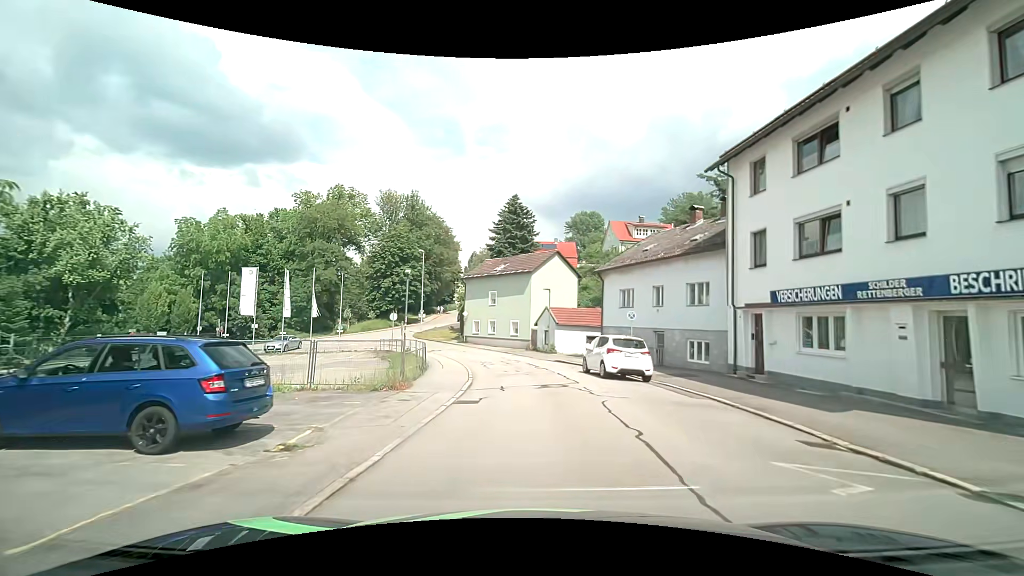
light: Day
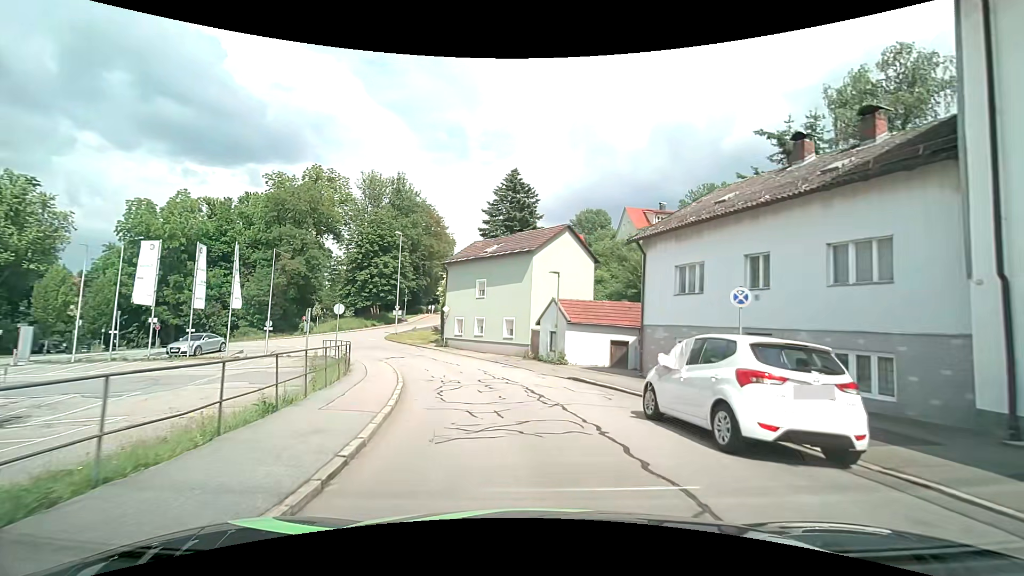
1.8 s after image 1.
(+0.1, +11.3) m; 0°
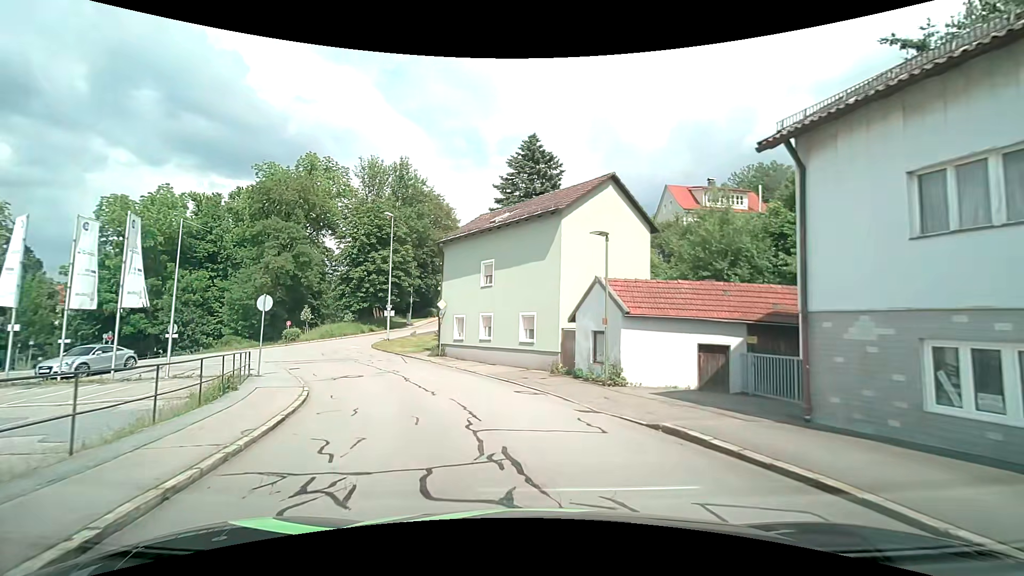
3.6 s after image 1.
(-0.1, +10.3) m; -1°
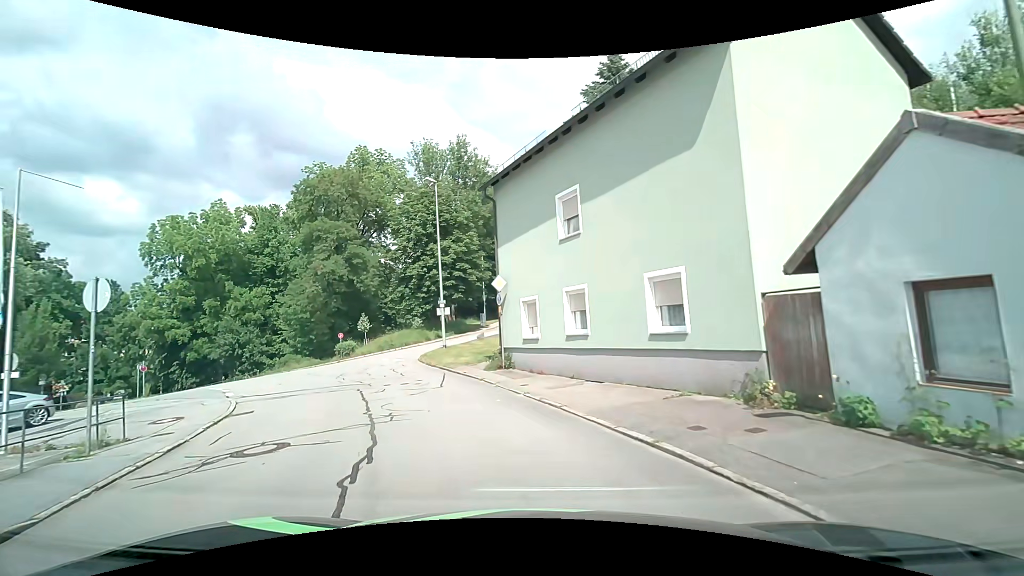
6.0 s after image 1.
(-0.9, +11.1) m; -11°
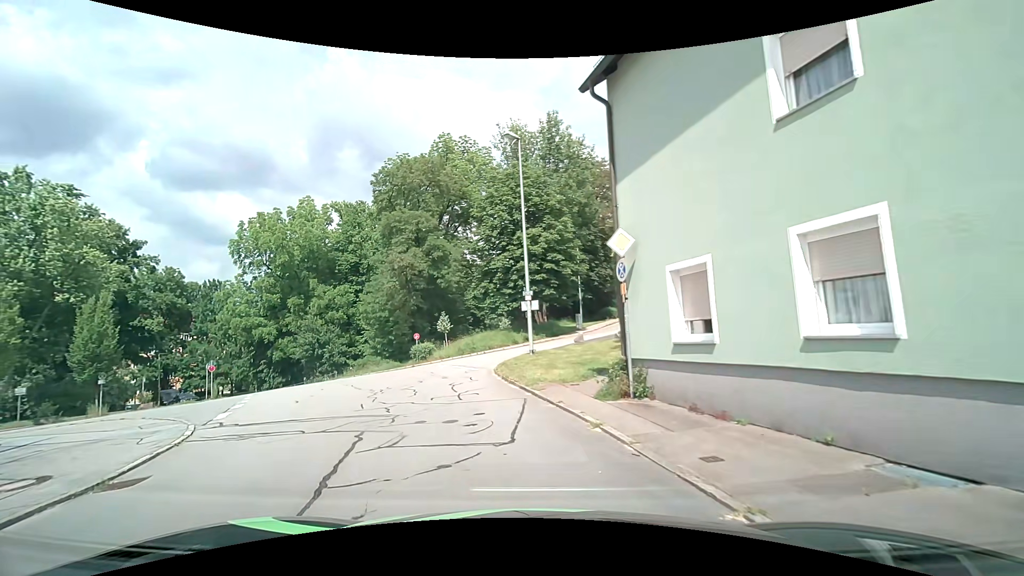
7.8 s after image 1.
(-0.6, +7.3) m; -11°
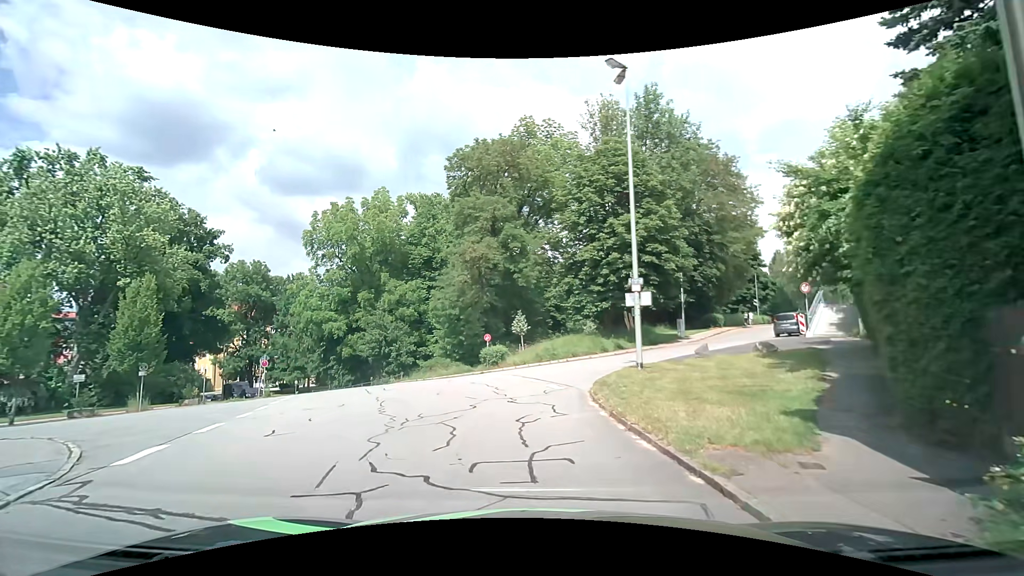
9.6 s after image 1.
(-0.7, +6.2) m; -11°
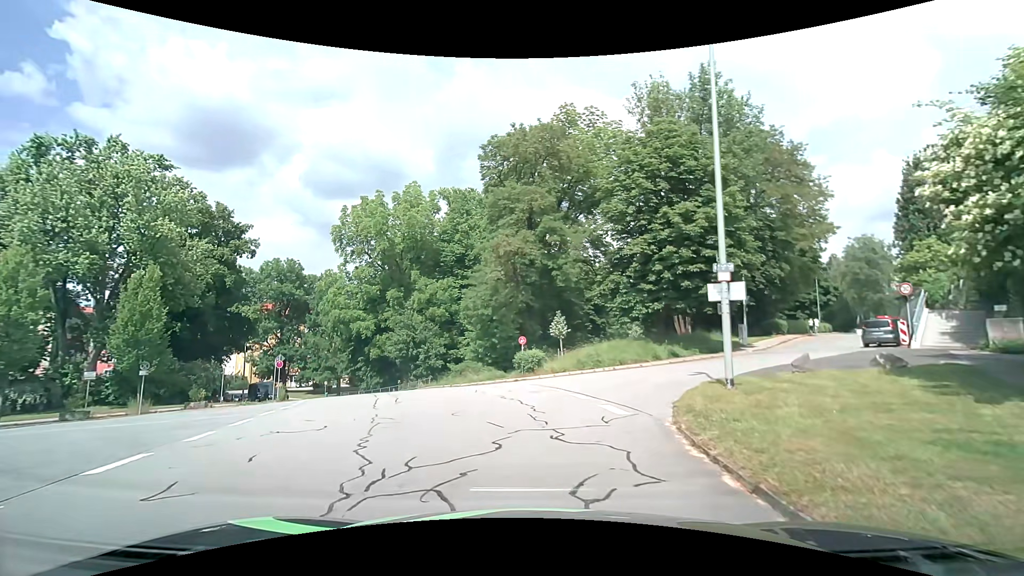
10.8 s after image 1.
(0.0, +3.8) m; -2°
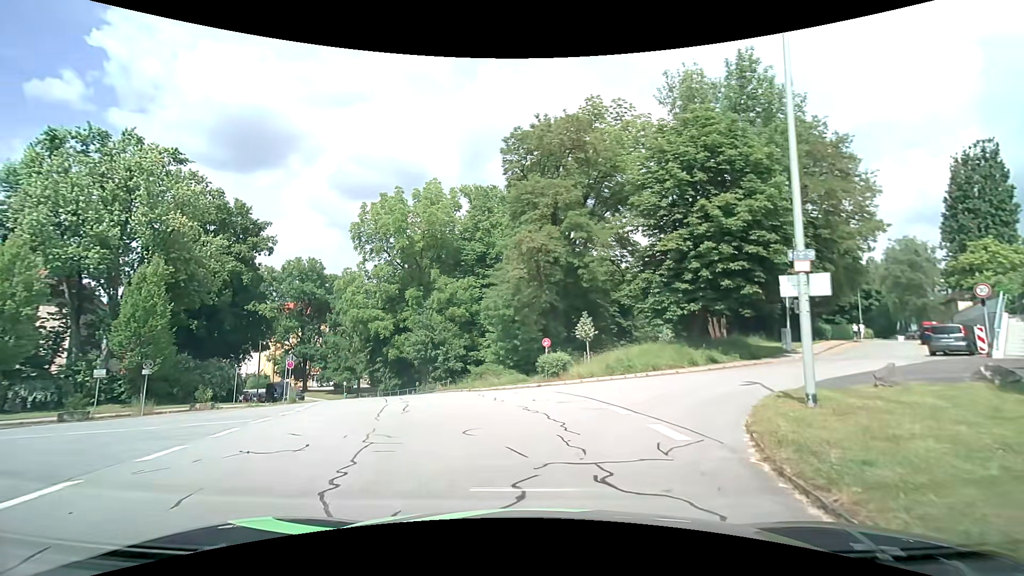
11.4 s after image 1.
(-0.1, +2.1) m; -4°
(-1, +10) (-2, +20) (-5, +29) (-9, +38) (-14, +47) (-20, +55) (-26, +64) (-31, +72) (-37, +80) (-43, +88) m
